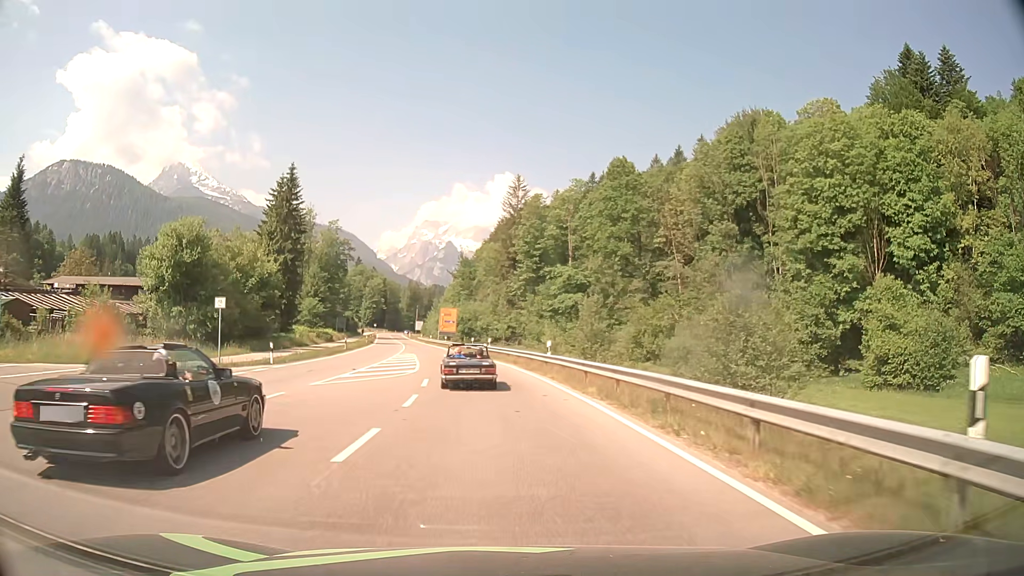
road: primary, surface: asphalt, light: Day
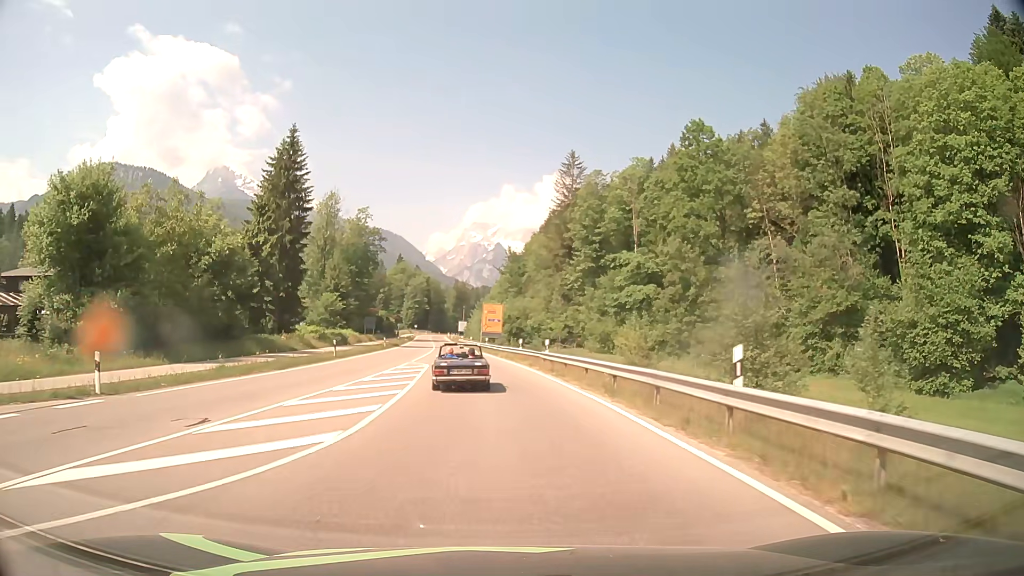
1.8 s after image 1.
(-0.6, +18.3) m; -4°
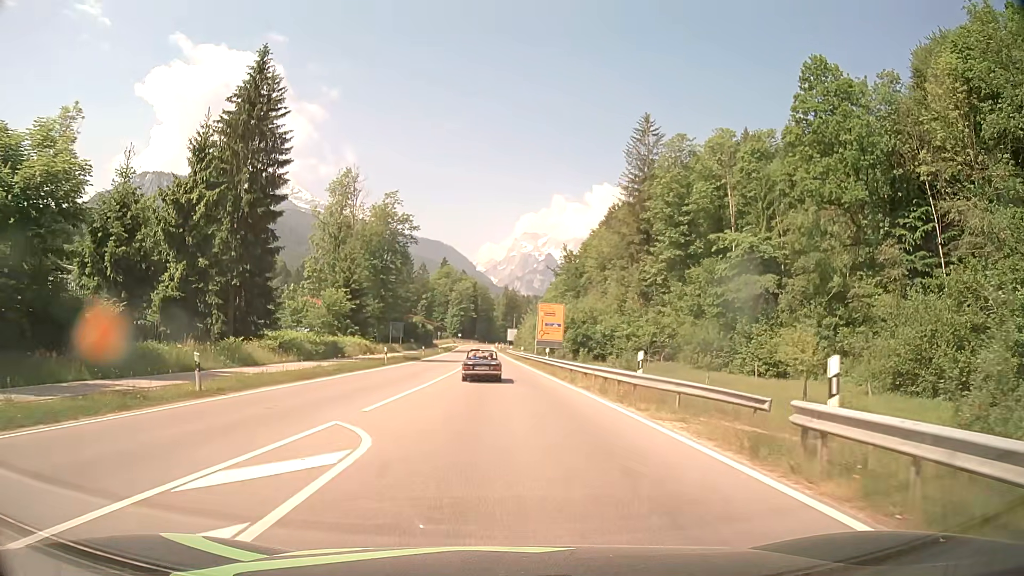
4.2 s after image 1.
(-1.1, +24.2) m; -4°
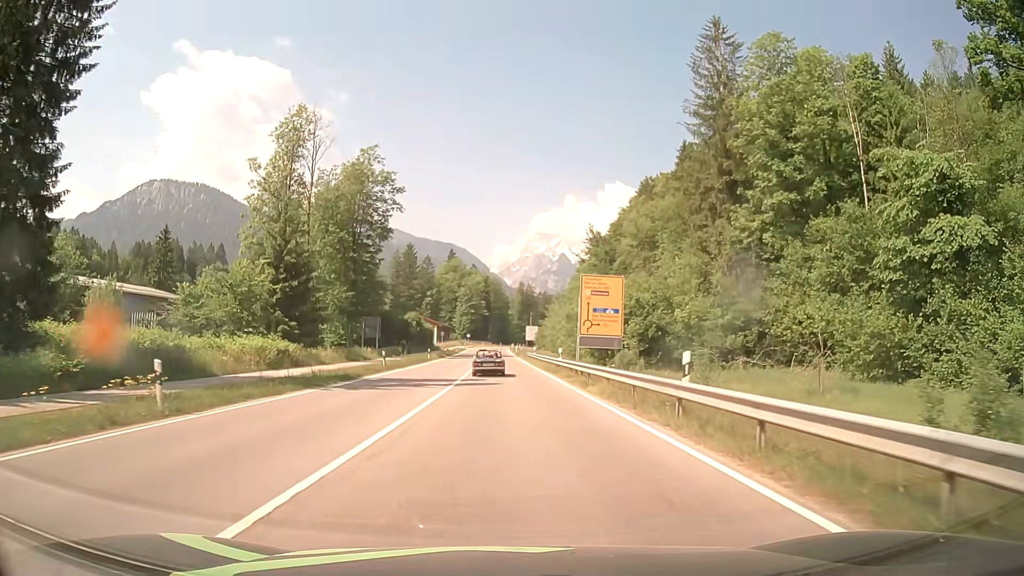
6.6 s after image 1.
(-0.4, +29.6) m; -2°
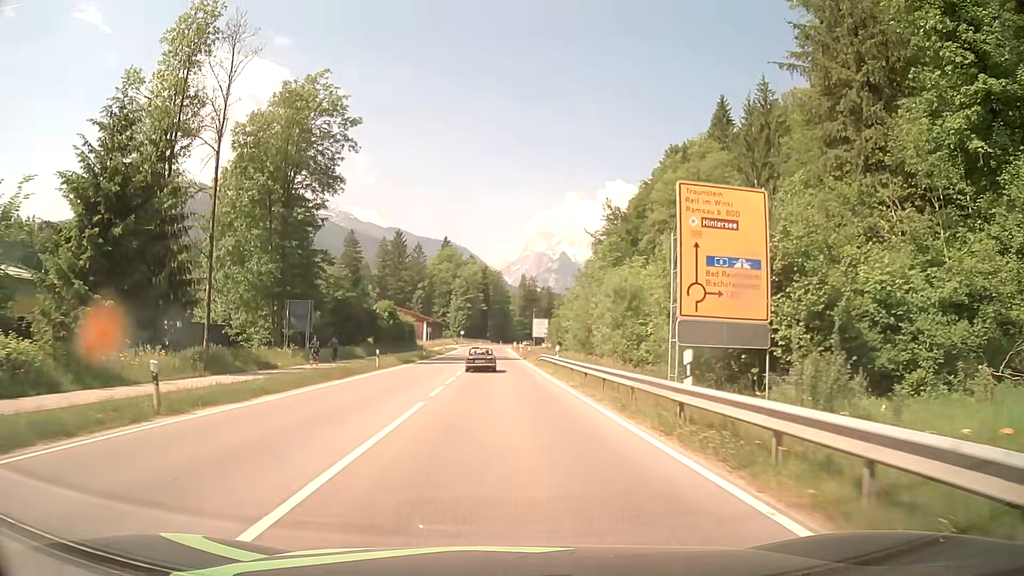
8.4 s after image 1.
(+0.1, +25.7) m; 0°
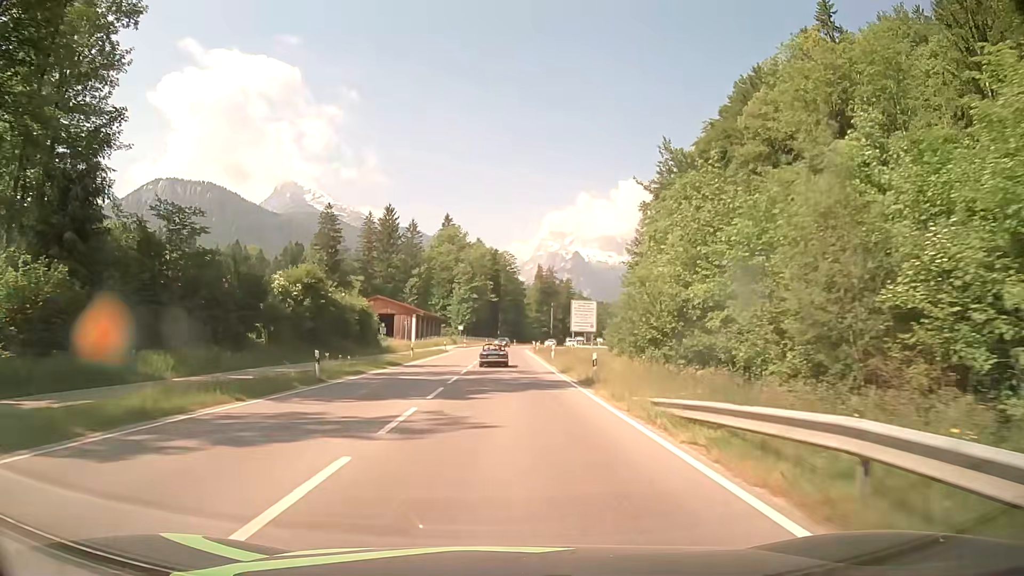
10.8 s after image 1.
(-0.4, +38.3) m; -2°
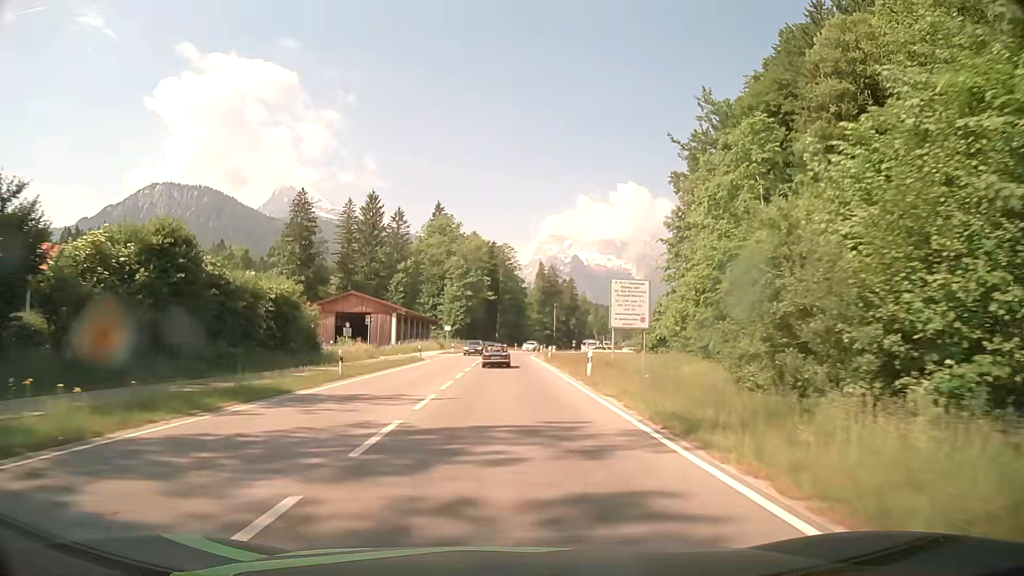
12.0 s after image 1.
(+0.2, +20.0) m; +1°
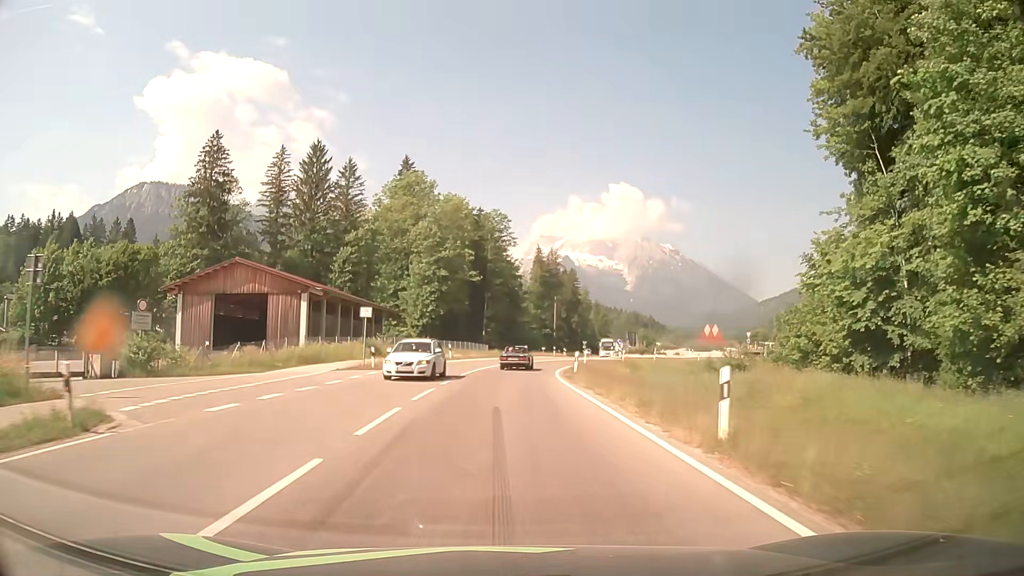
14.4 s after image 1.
(+0.2, +40.3) m; +1°
(0, +10) (0, +20) (+1, +30) (+2, +40) (+4, +50) (+7, +59) (+12, +68) (+18, +76) (+26, +82) (+34, +87) m
